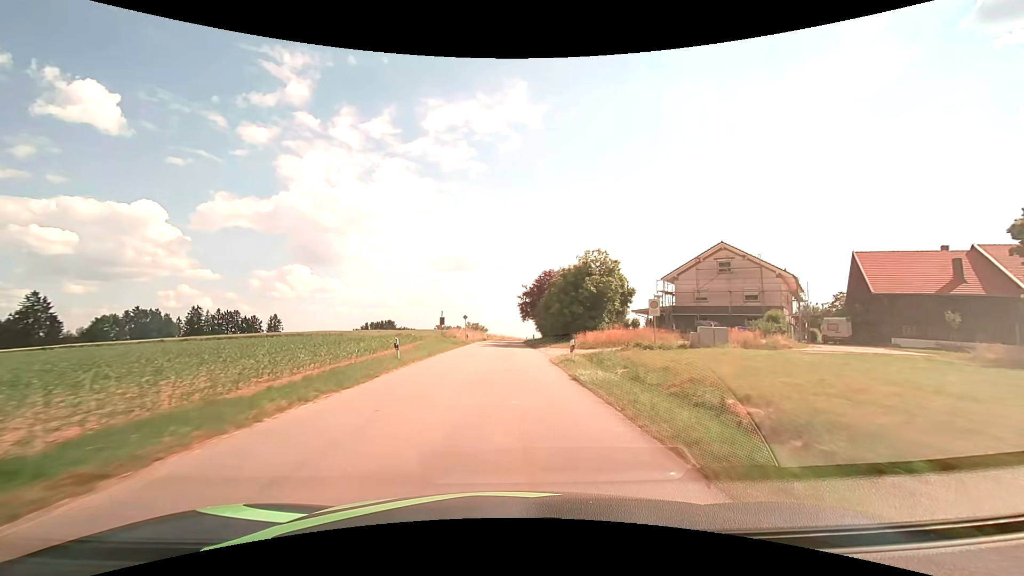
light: Day
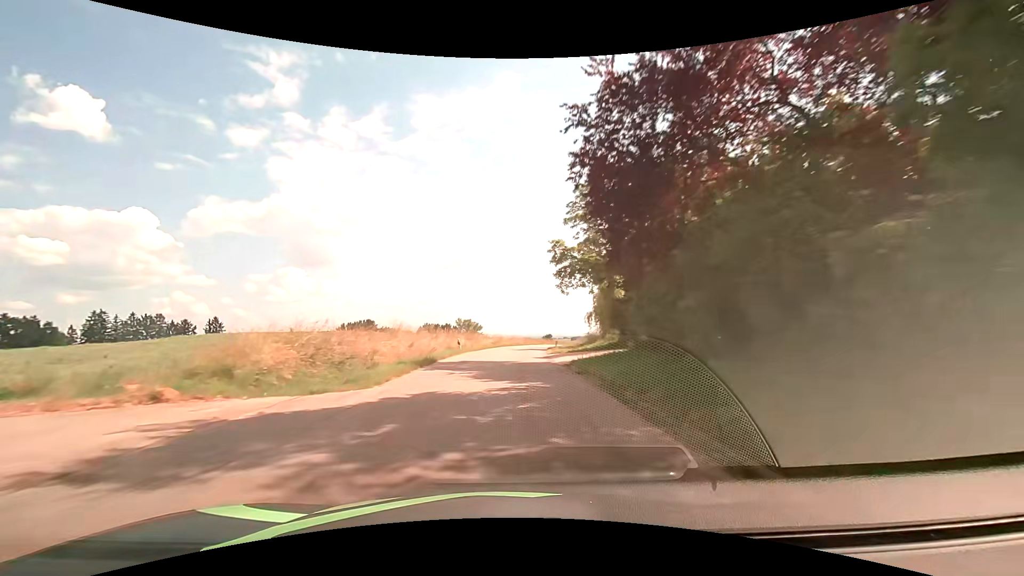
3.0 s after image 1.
(-0.1, +54.2) m; 0°
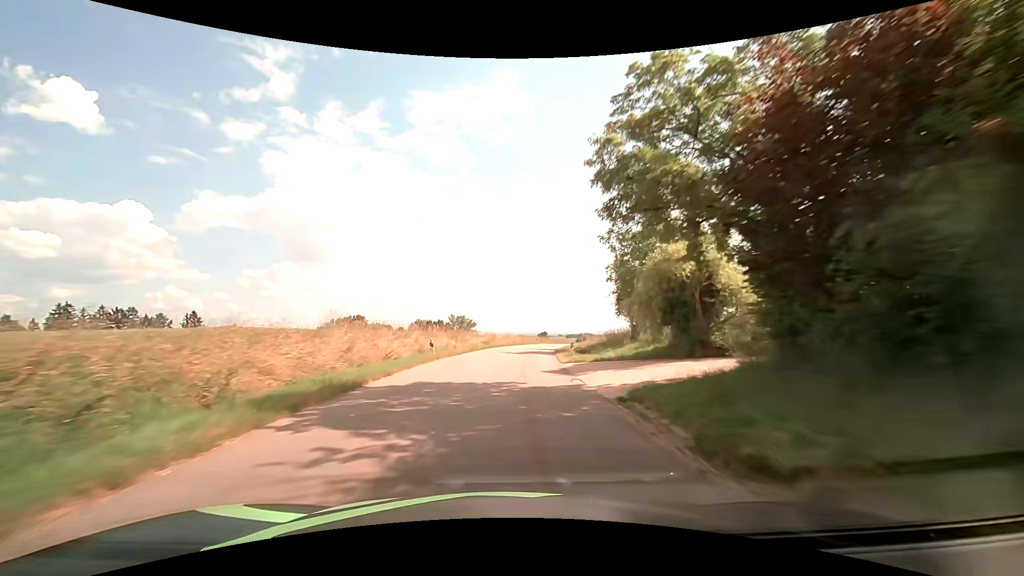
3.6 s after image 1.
(0.0, +10.9) m; 0°
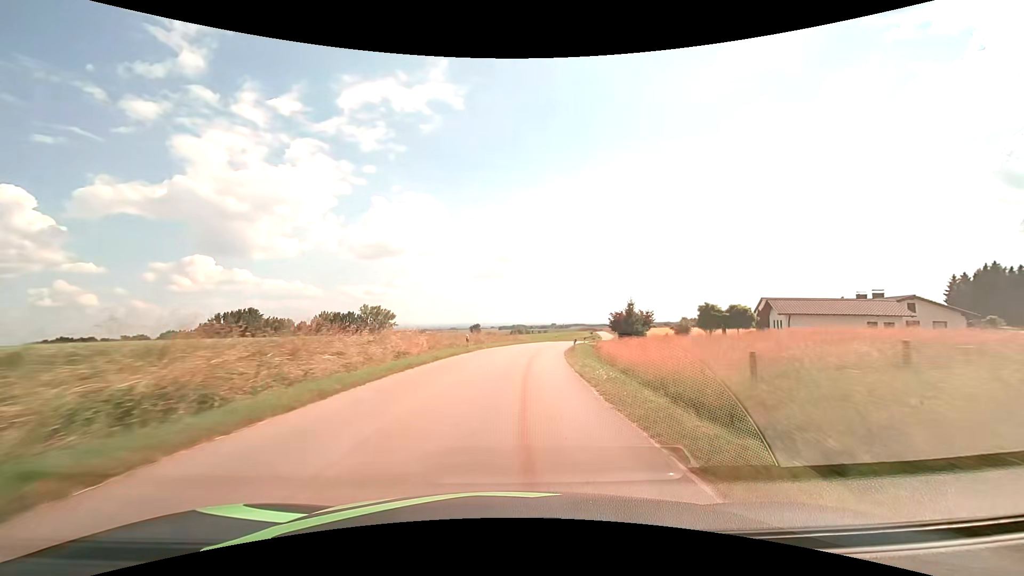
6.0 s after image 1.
(+2.4, +43.5) m; +7°
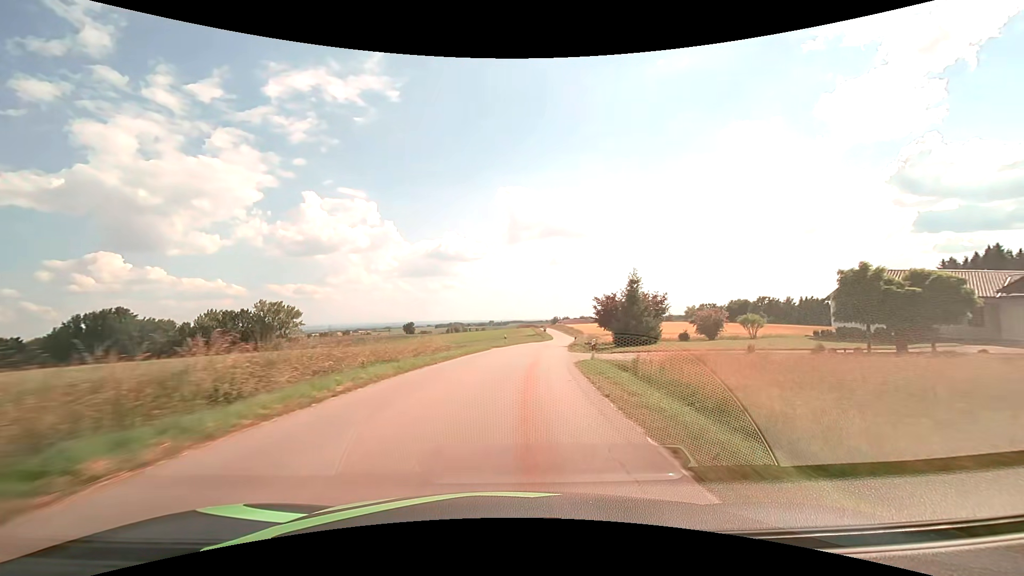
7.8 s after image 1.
(+2.0, +32.7) m; +7°
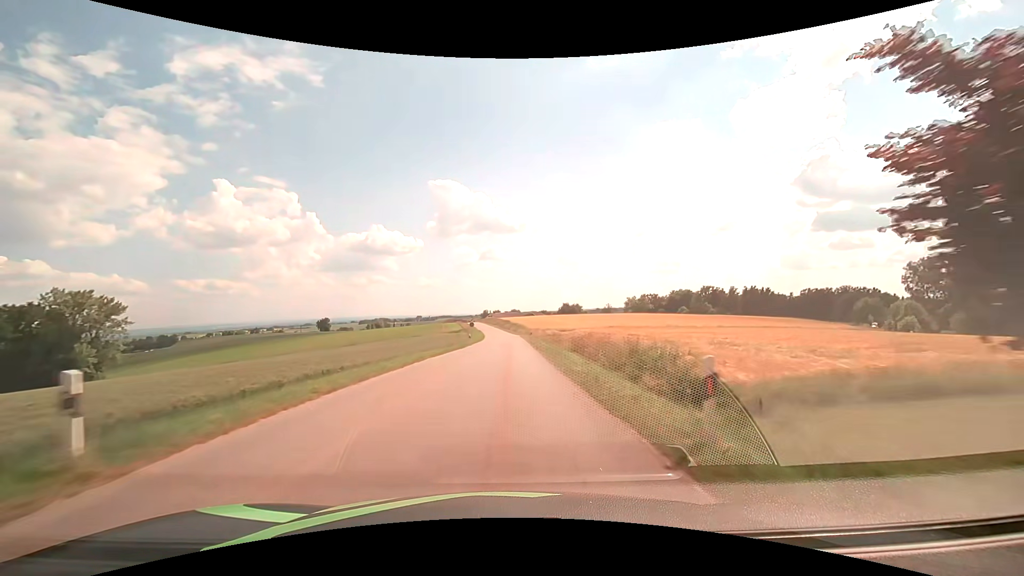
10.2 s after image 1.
(+3.6, +43.4) m; +8°
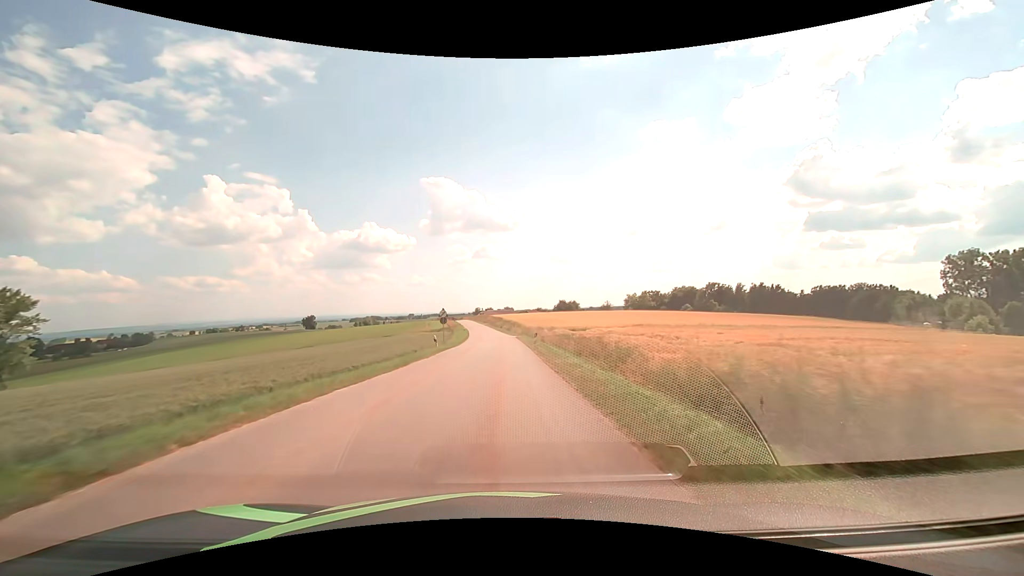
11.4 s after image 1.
(+0.2, +21.8) m; +1°
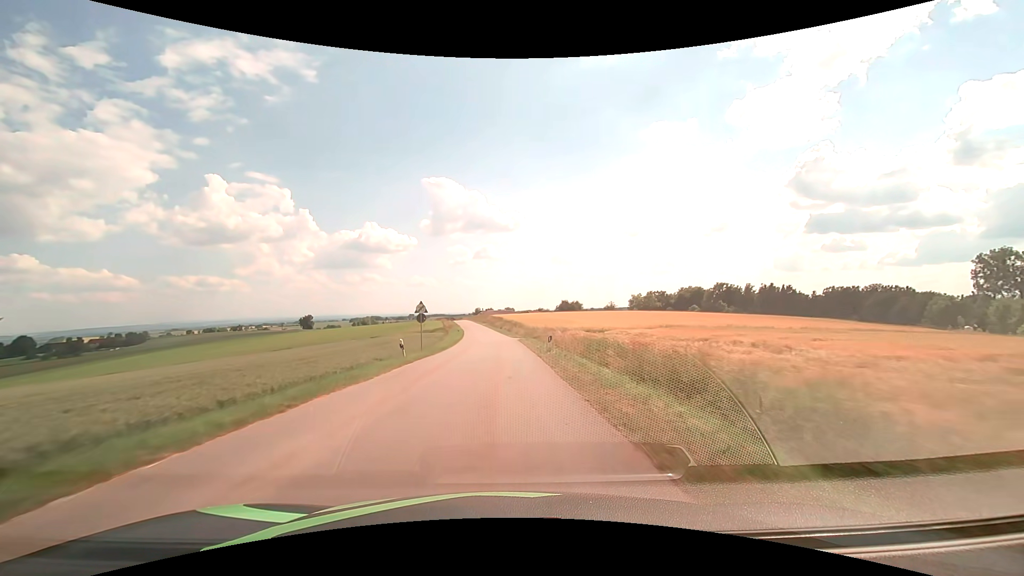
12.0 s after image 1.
(0.0, +10.9) m; 0°
(0, +10) (0, +20) (0, +30) (-1, +40) (-1, +50) (-2, +60) (-2, +70) (-3, +80) (-4, +90) (-5, +100) m
